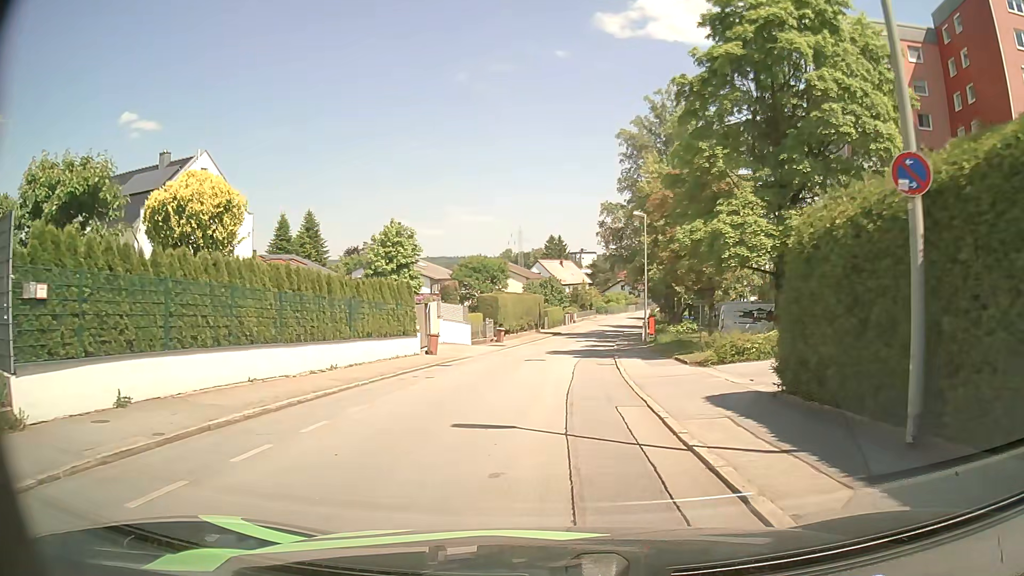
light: Day
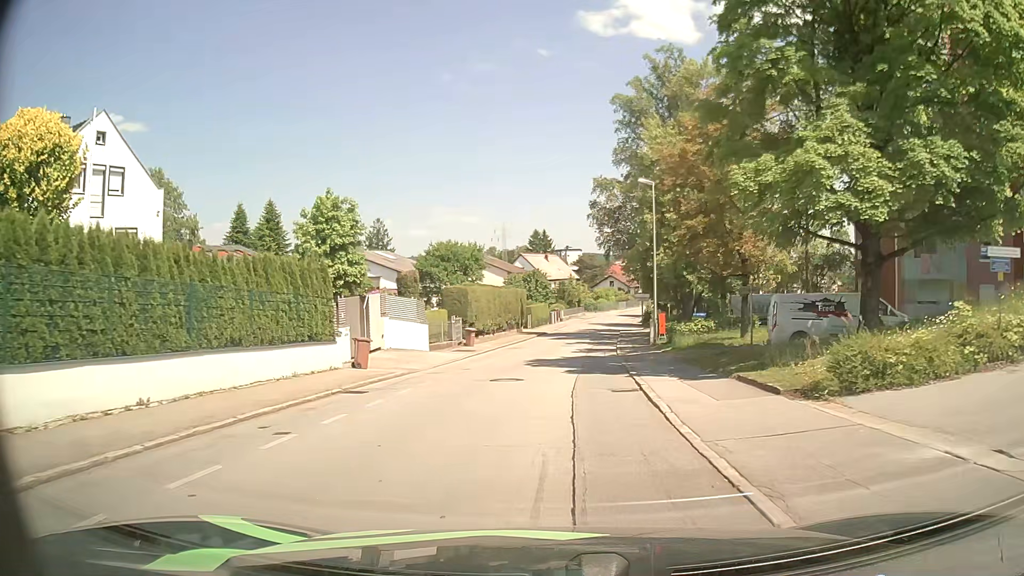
(+0.2, +9.3) m; +2°
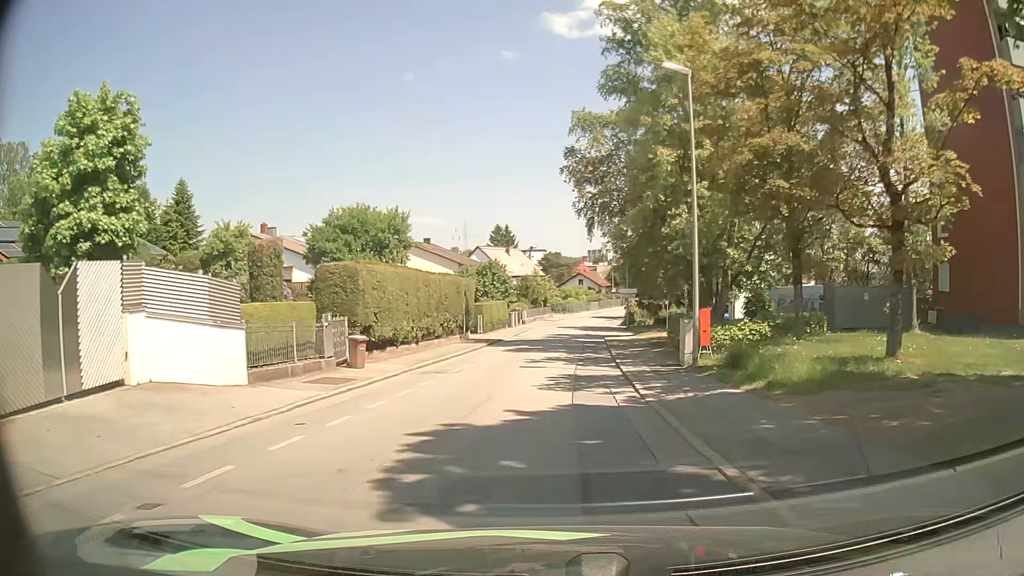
(+0.3, +15.7) m; +3°
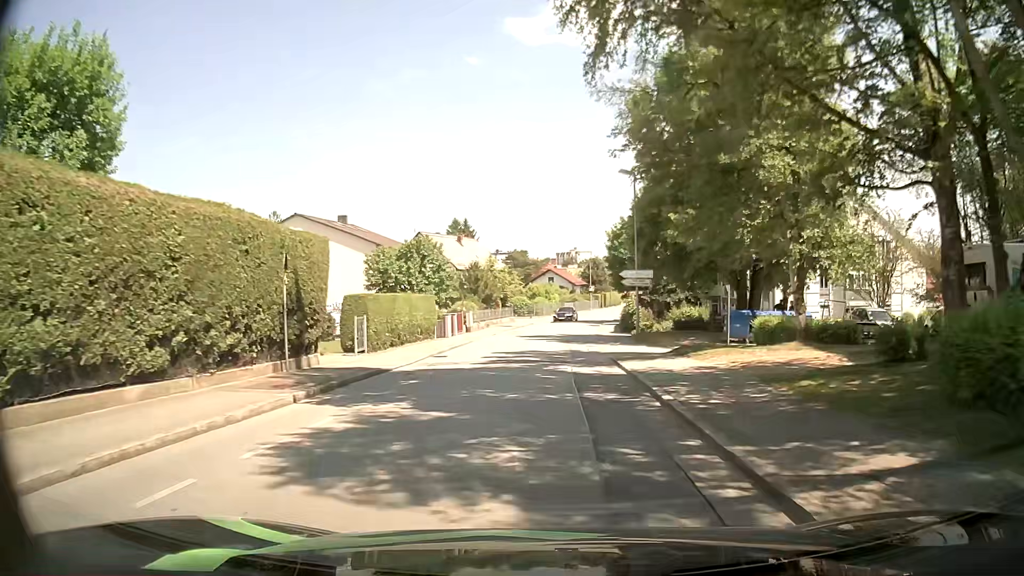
(+0.4, +22.8) m; +3°
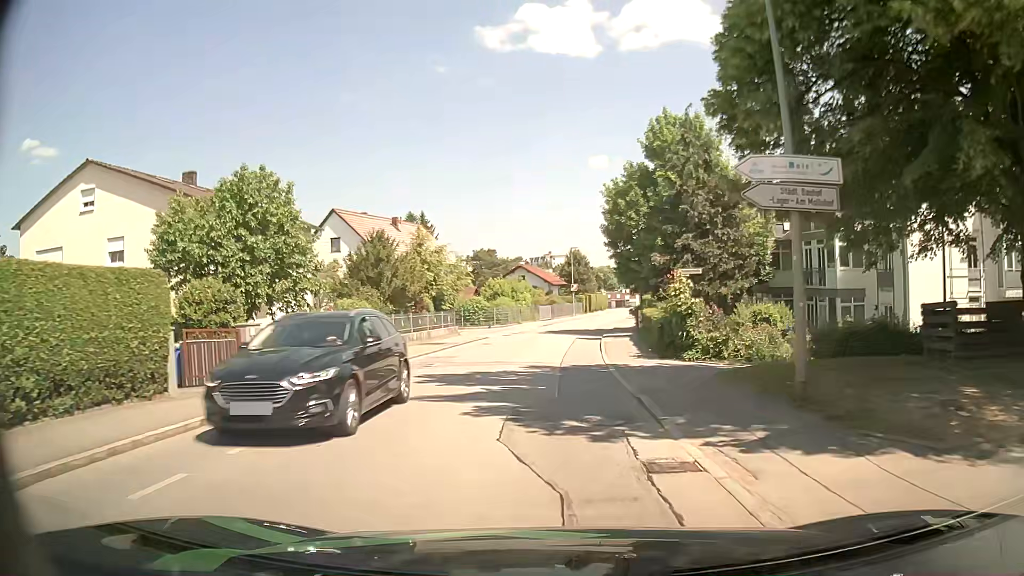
(+0.4, +23.6) m; +2°
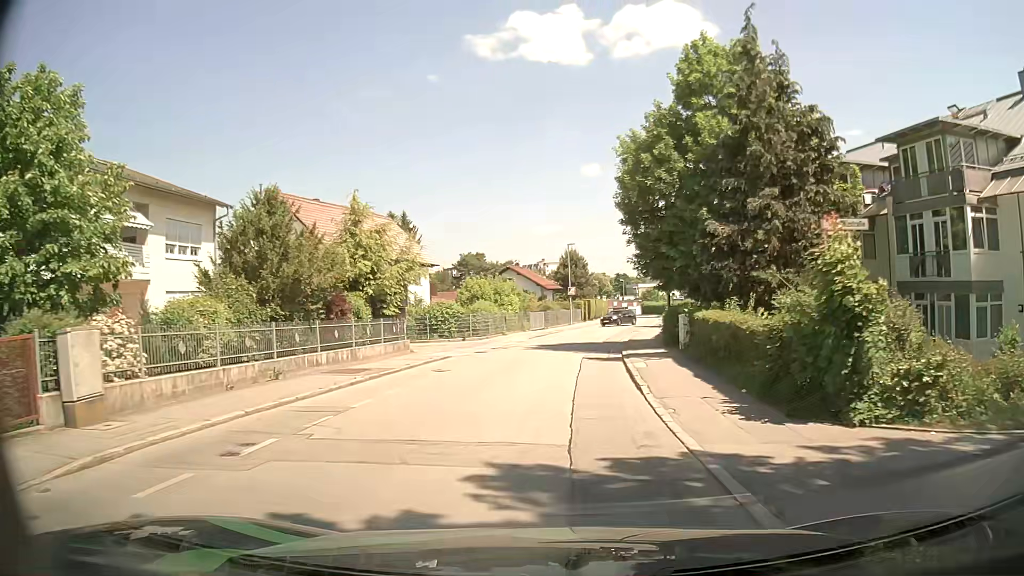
(+0.1, +11.8) m; 0°
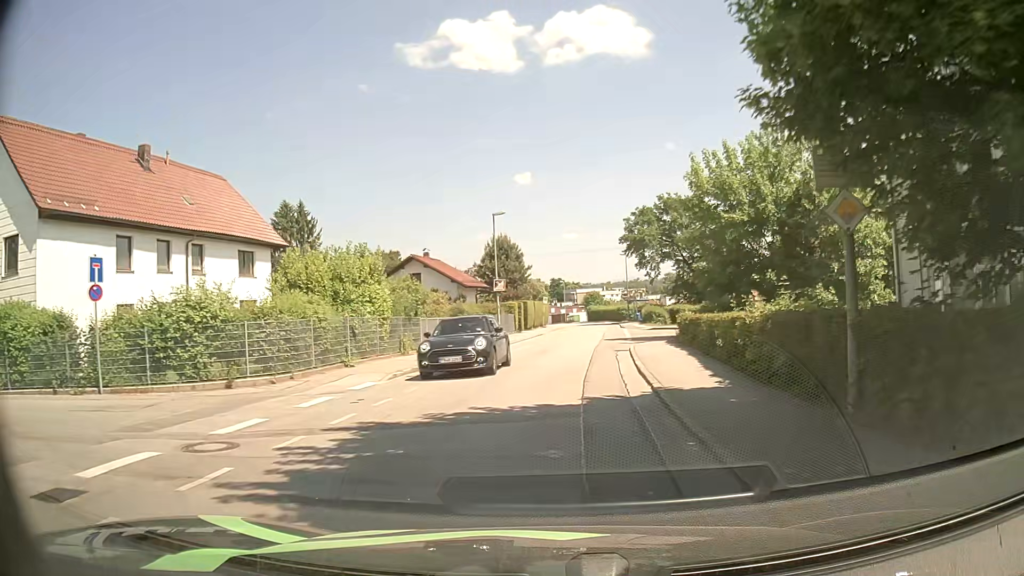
(+1.0, +23.1) m; +5°
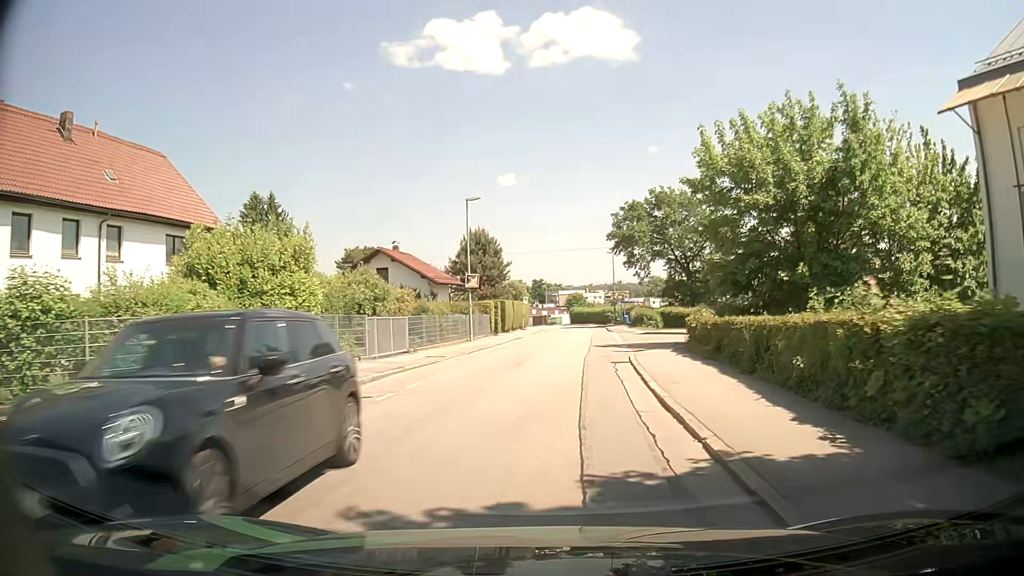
(+0.1, +5.6) m; +2°
(0, +10) (+1, +20) (+2, +30) (+2, +40) (+3, +50) (+4, +60) (+4, +70) (+4, +80) (+3, +90) (+2, +100) m
